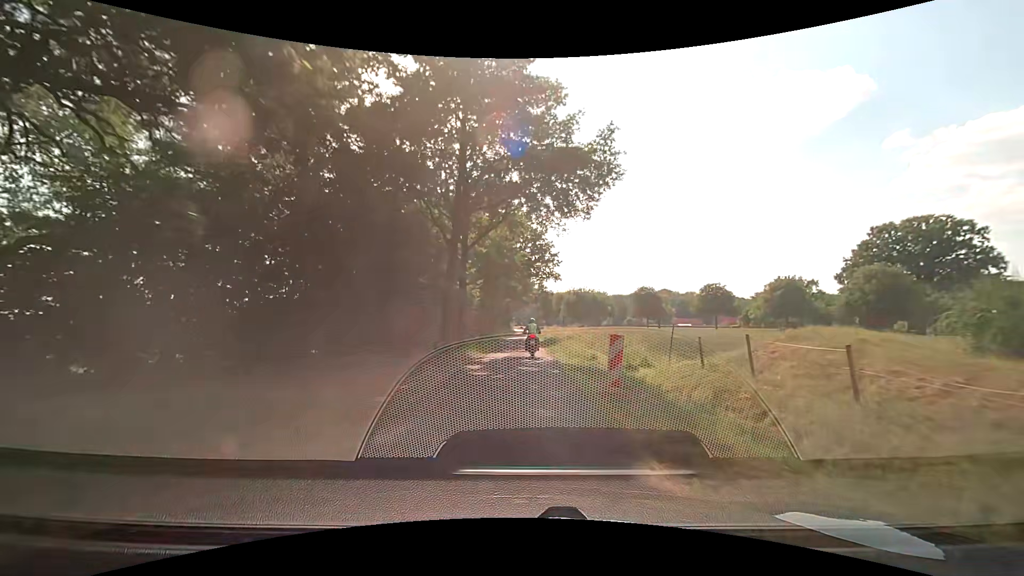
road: unclassified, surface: asphalt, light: Day
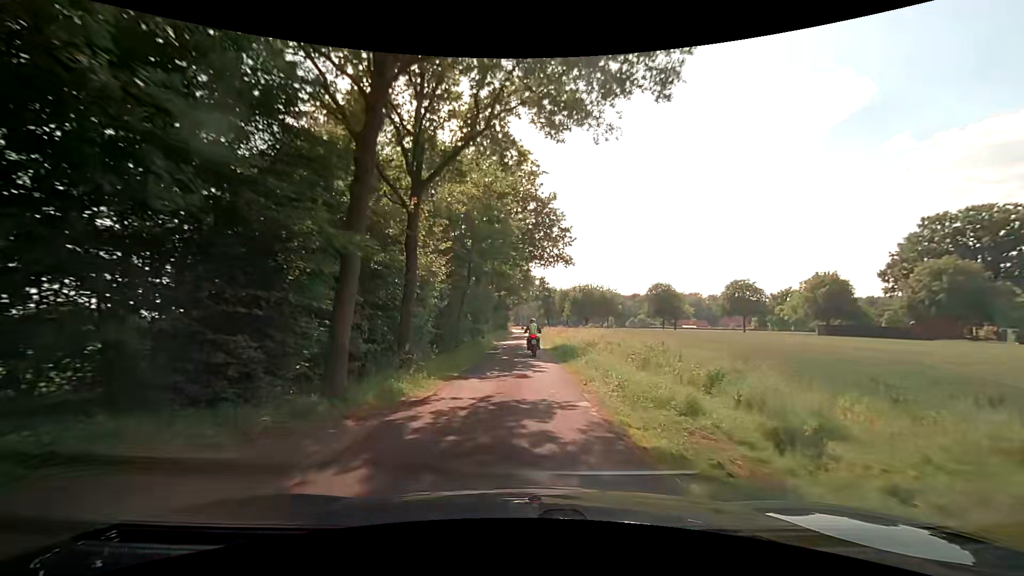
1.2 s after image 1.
(-0.1, +12.5) m; 0°
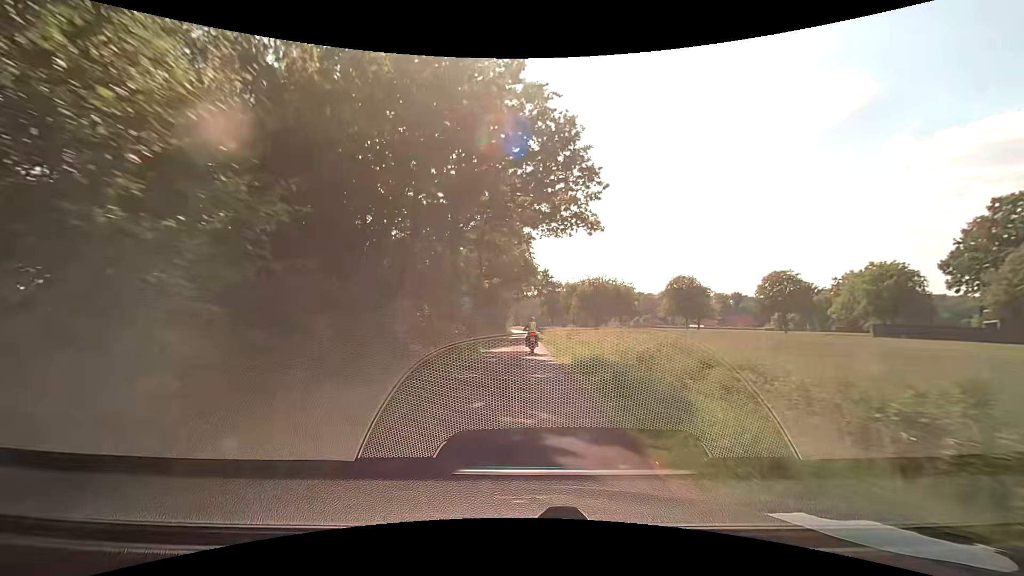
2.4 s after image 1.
(0.0, +12.7) m; 0°
(0, +10) (0, +20) (0, +30) (0, +40) (0, +50) (0, +60) (0, +70) (0, +80) (0, +90) (0, +100) m
